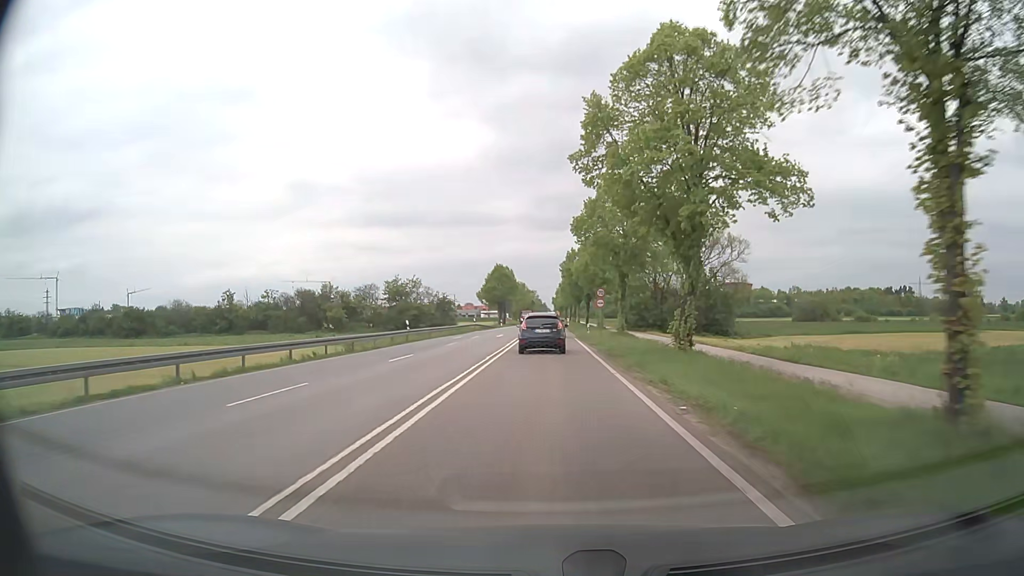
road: secondary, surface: asphalt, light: Day
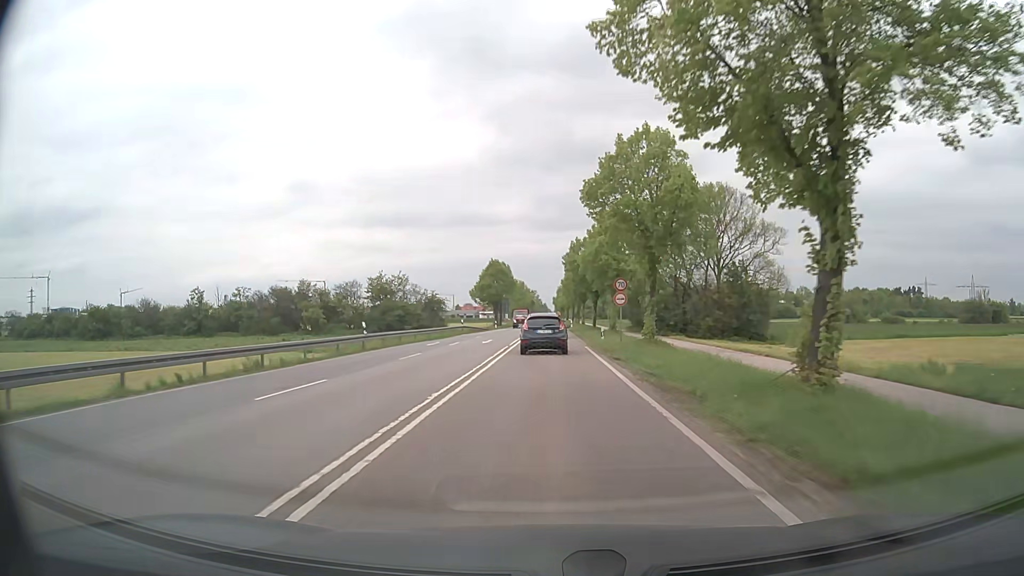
(0.0, +10.8) m; 0°
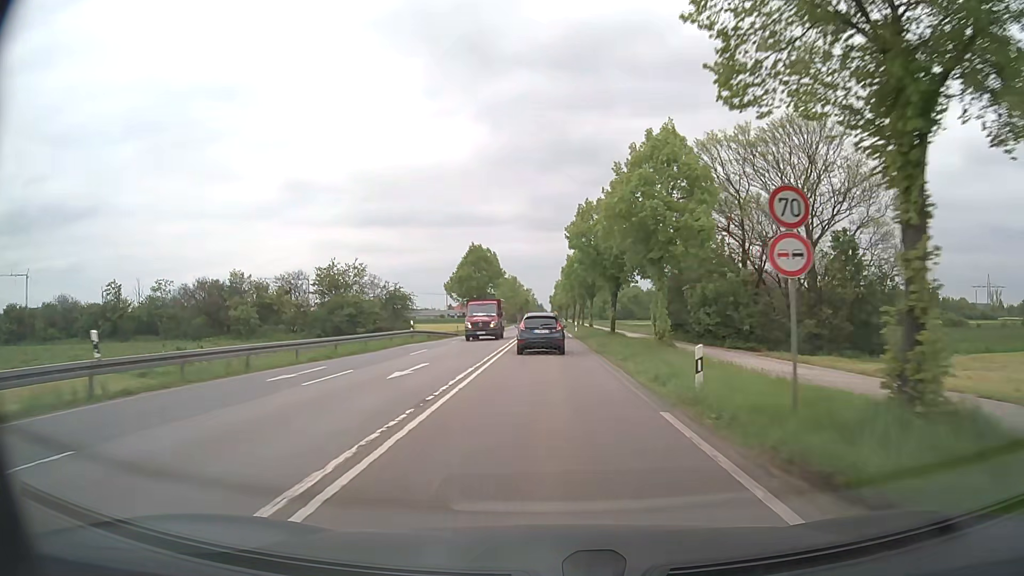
(0.0, +21.3) m; 0°
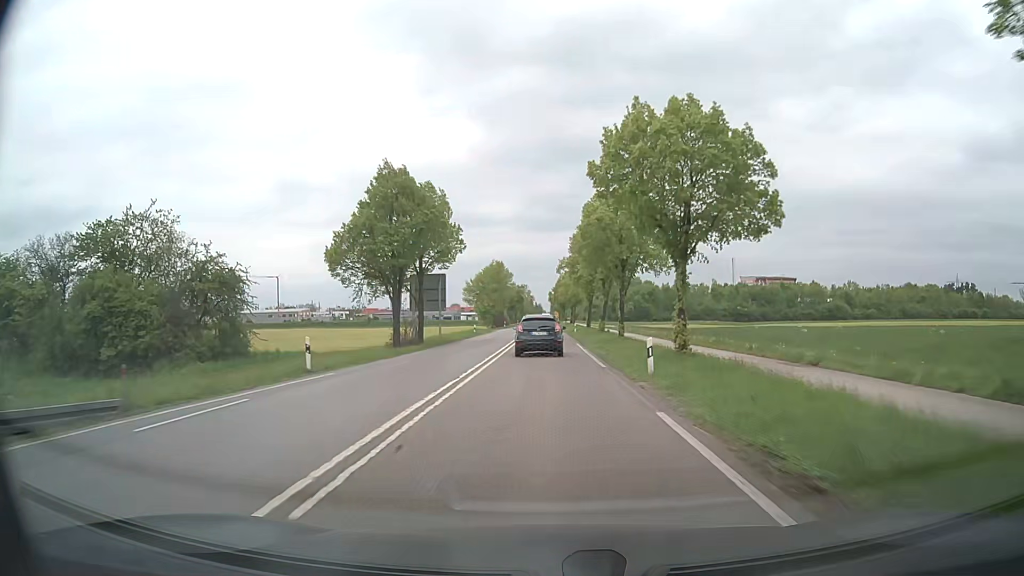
(+0.1, +42.4) m; 0°
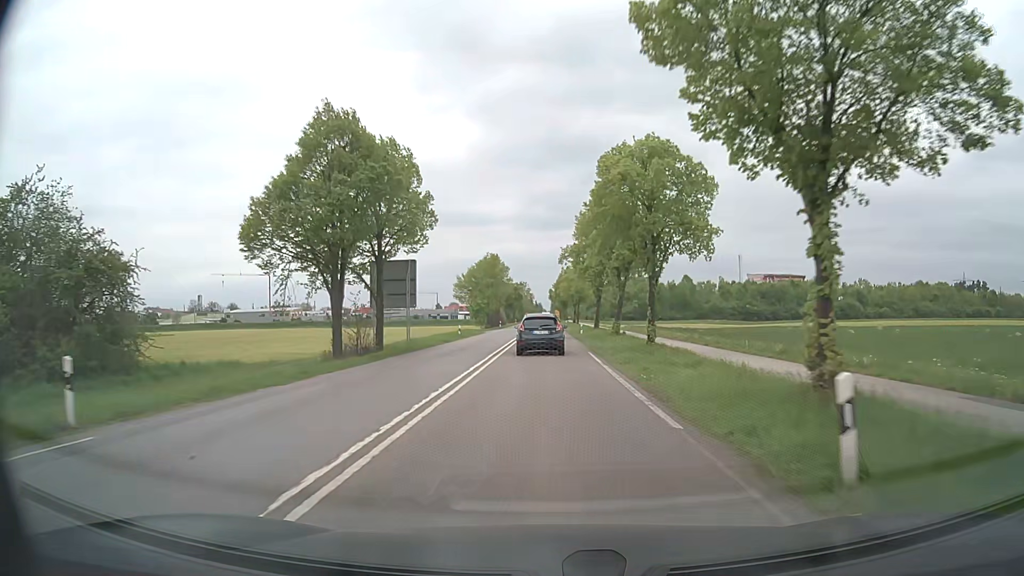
(0.0, +10.6) m; 0°
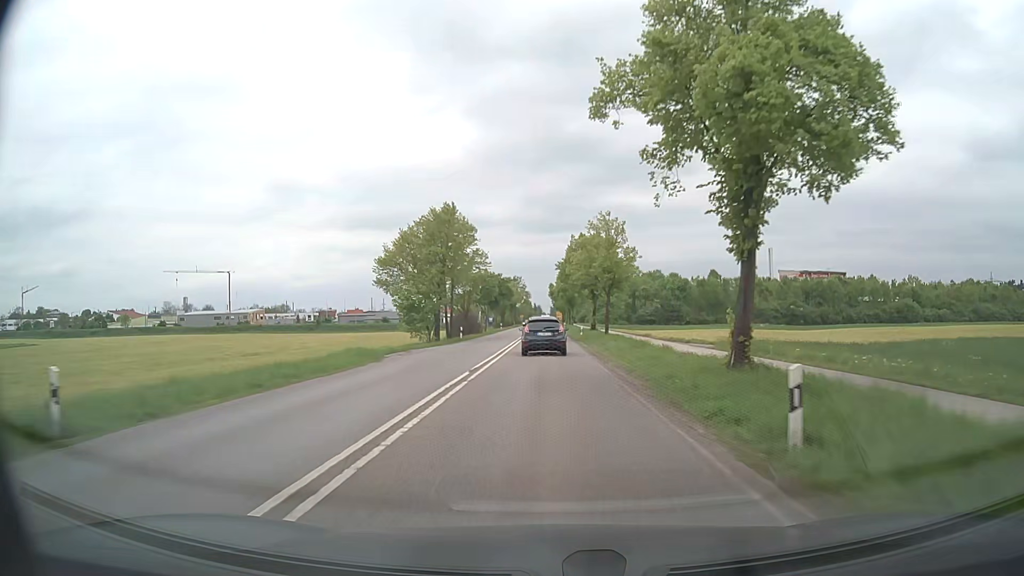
(-0.1, +42.7) m; 0°
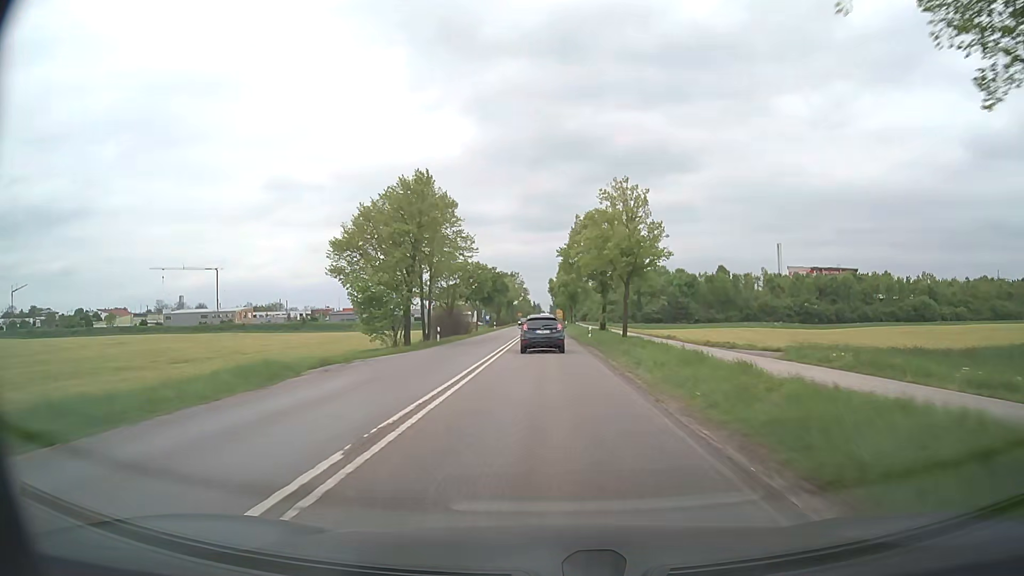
(0.0, +10.7) m; 0°
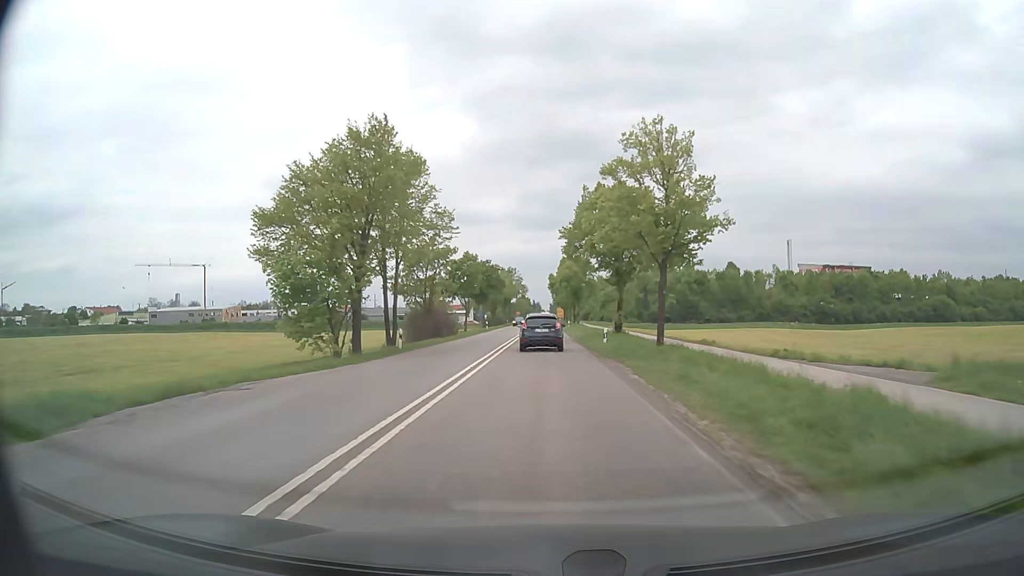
(0.0, +10.7) m; 0°
(0, +10) (0, +20) (0, +30) (0, +40) (0, +50) (0, +60) (0, +70) (0, +80) (0, +90) (0, +100) m
